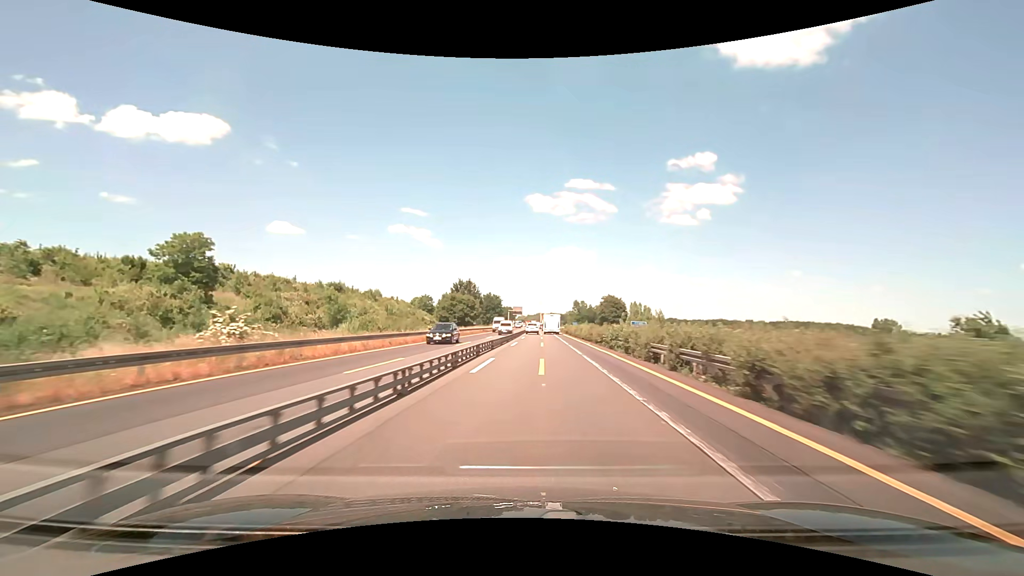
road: motorway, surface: asphalt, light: Day
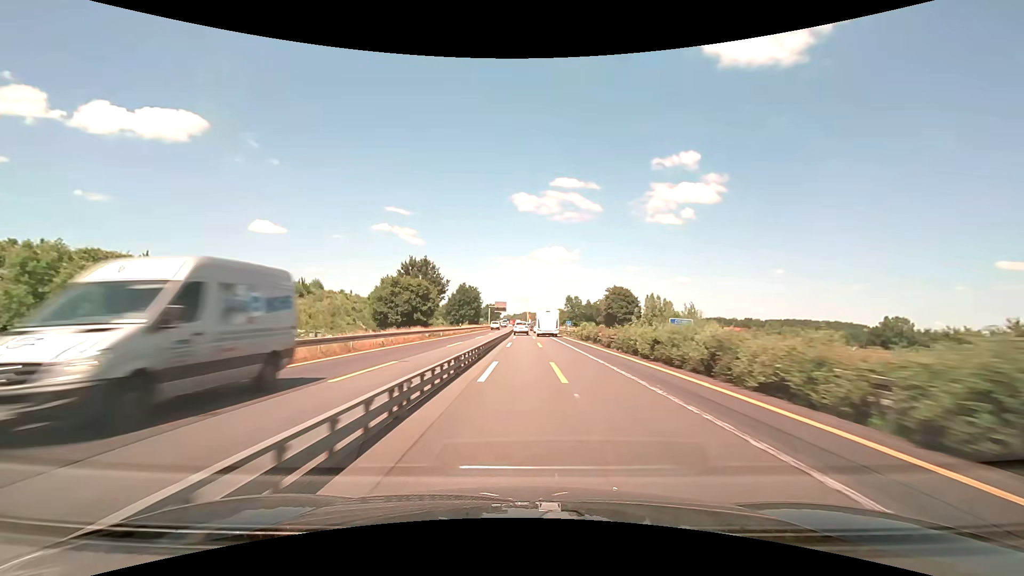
(+0.6, +38.4) m; +2°
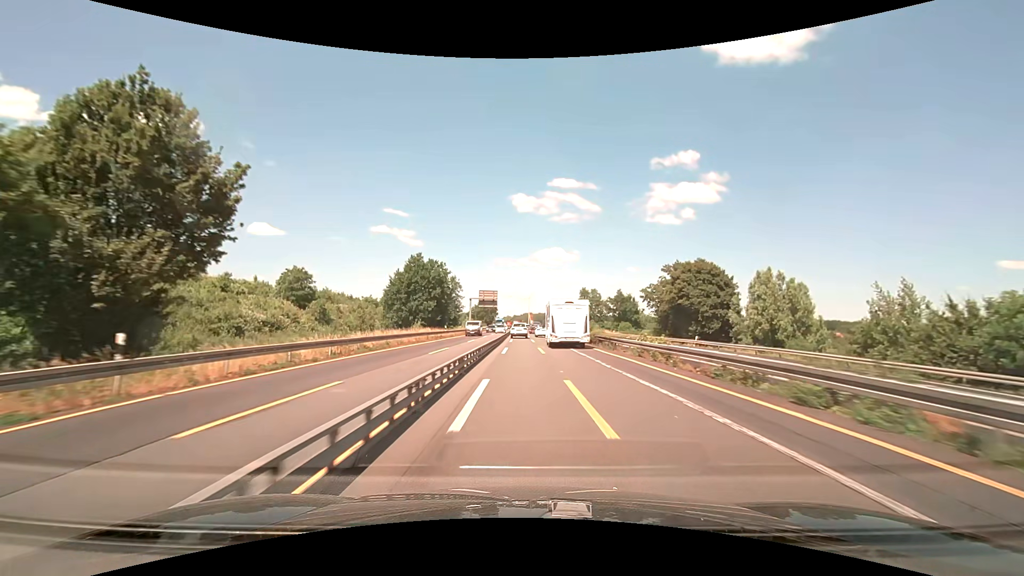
(+0.1, +58.8) m; 0°
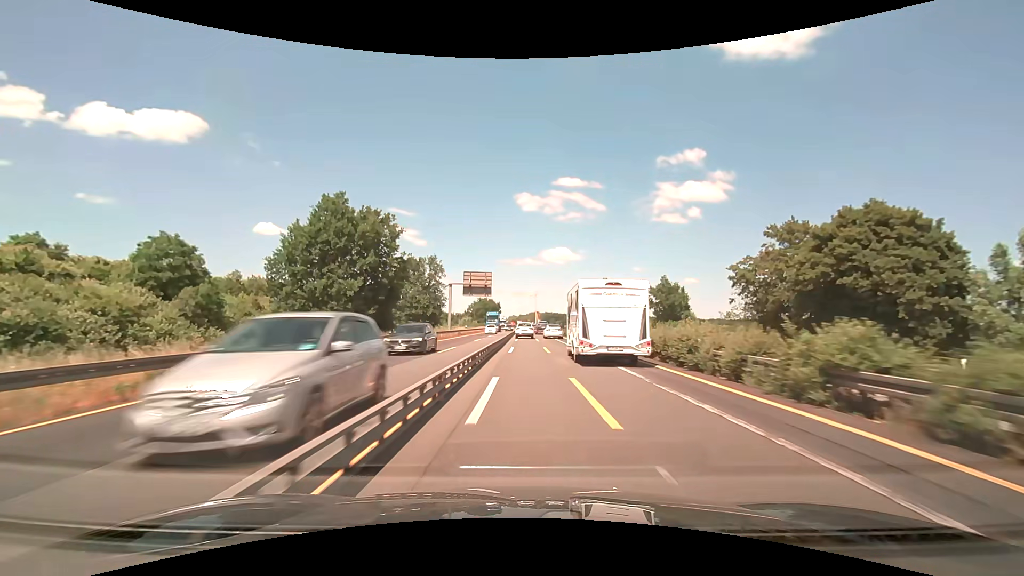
(-0.2, +35.3) m; -1°
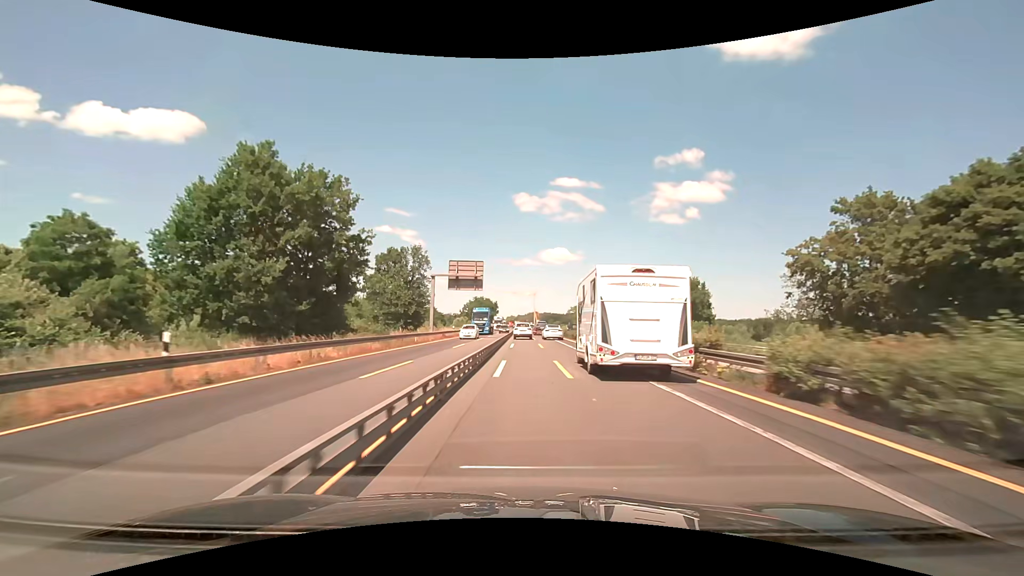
(0.0, +11.8) m; 0°
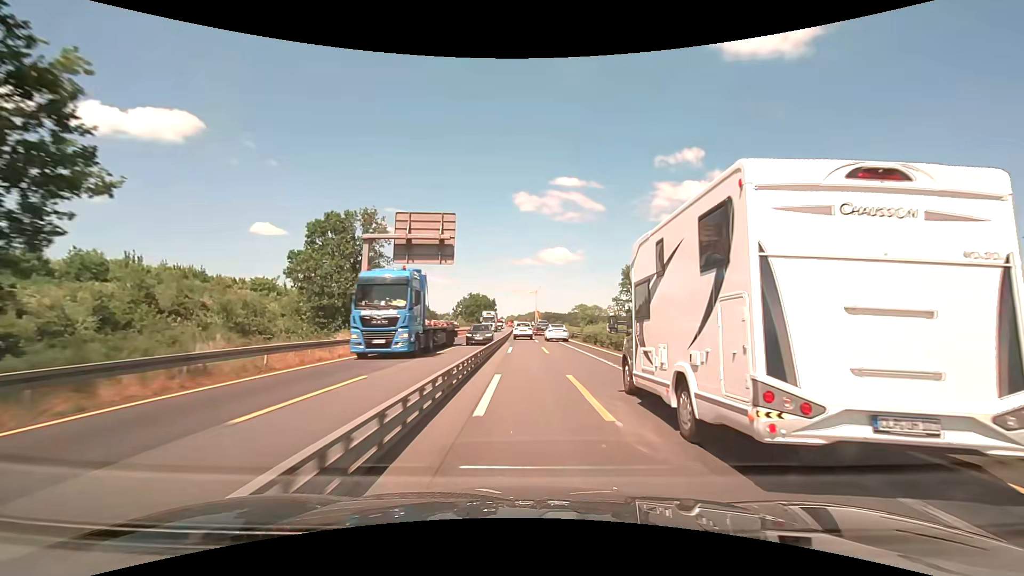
(-0.1, +23.6) m; 0°
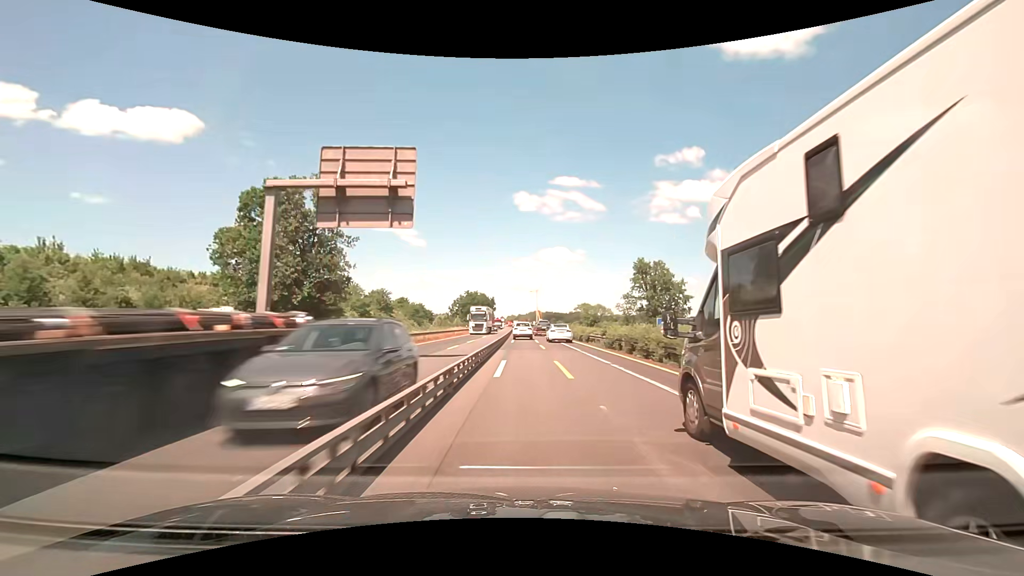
(0.0, +11.8) m; 0°
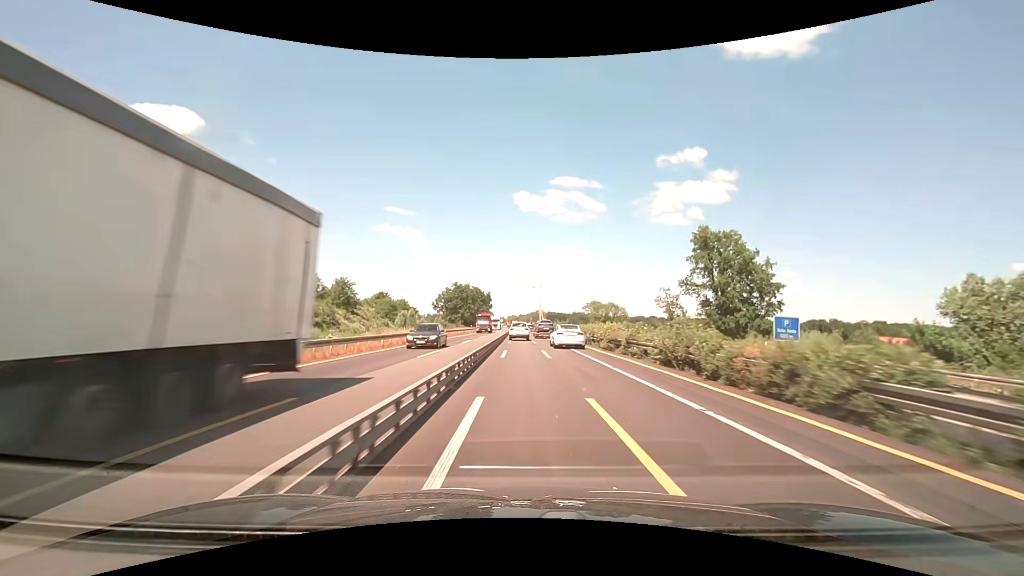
(-0.1, +35.6) m; 0°
(0, +10) (0, +20) (0, +30) (0, +40) (0, +50) (-1, +60) (-1, +70) (-1, +80) (-1, +90) (-1, +100) m
